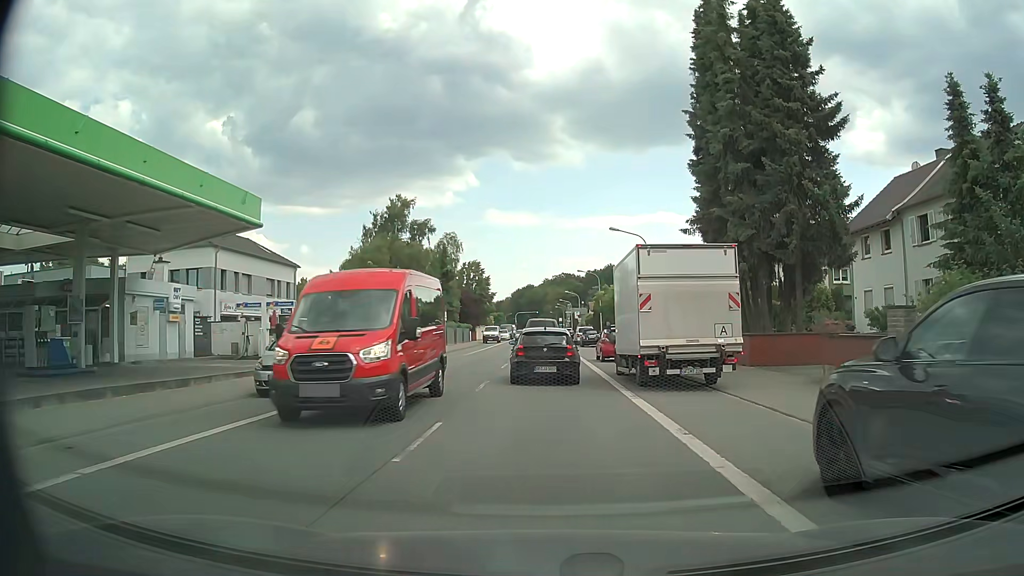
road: primary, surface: asphalt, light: Day
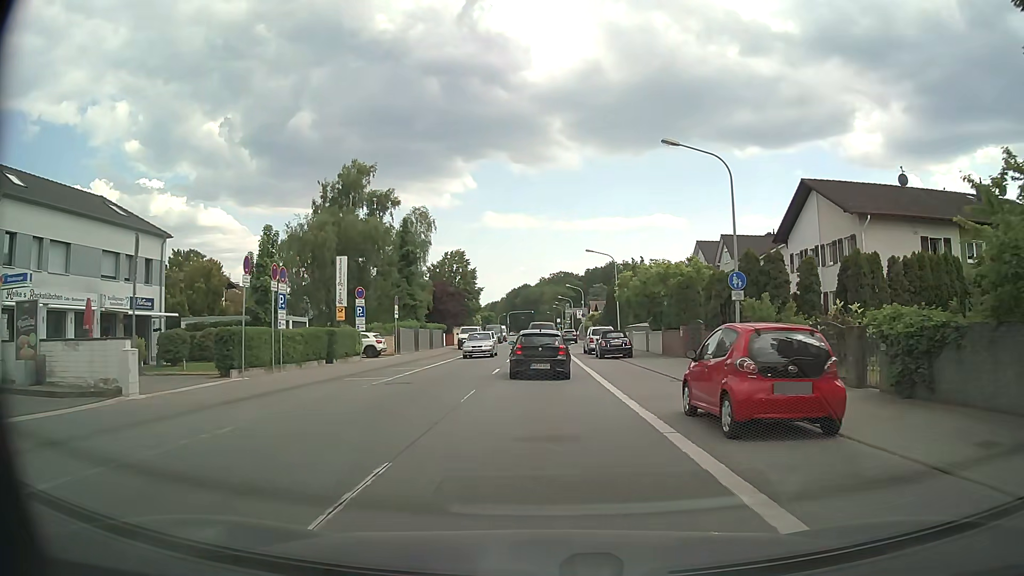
(0.0, +20.4) m; 0°
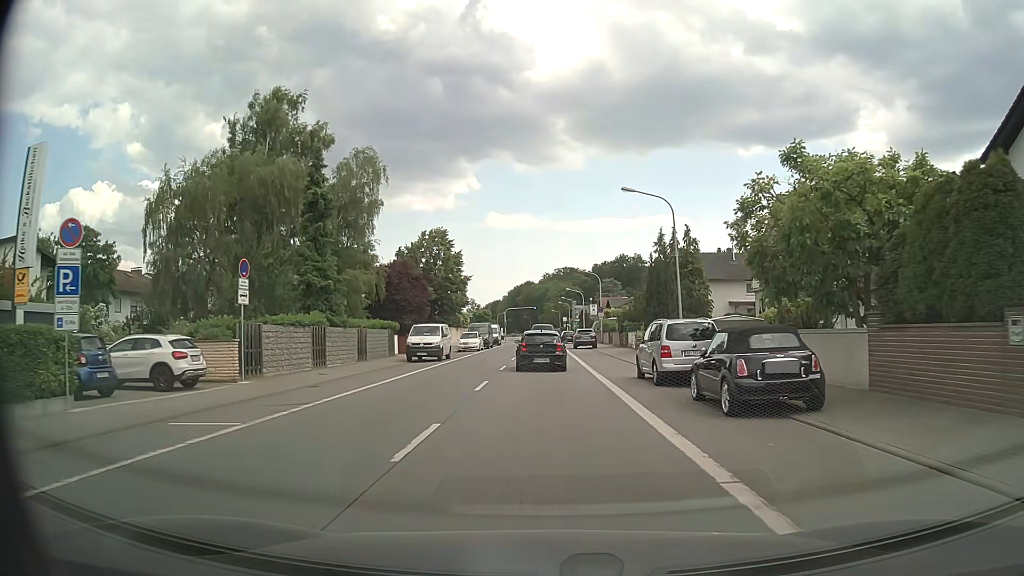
(0.0, +23.7) m; 0°
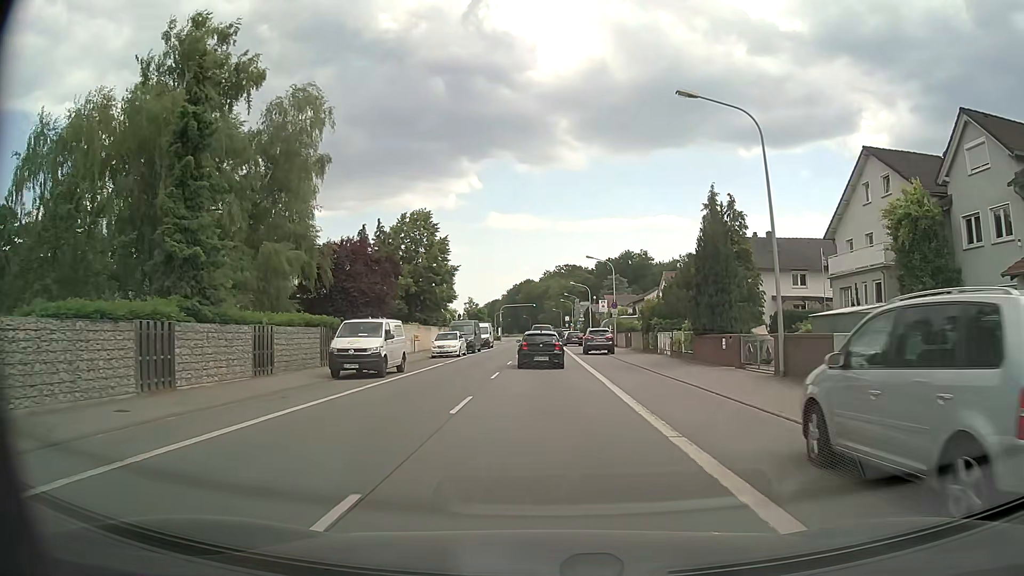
(0.0, +13.2) m; 0°
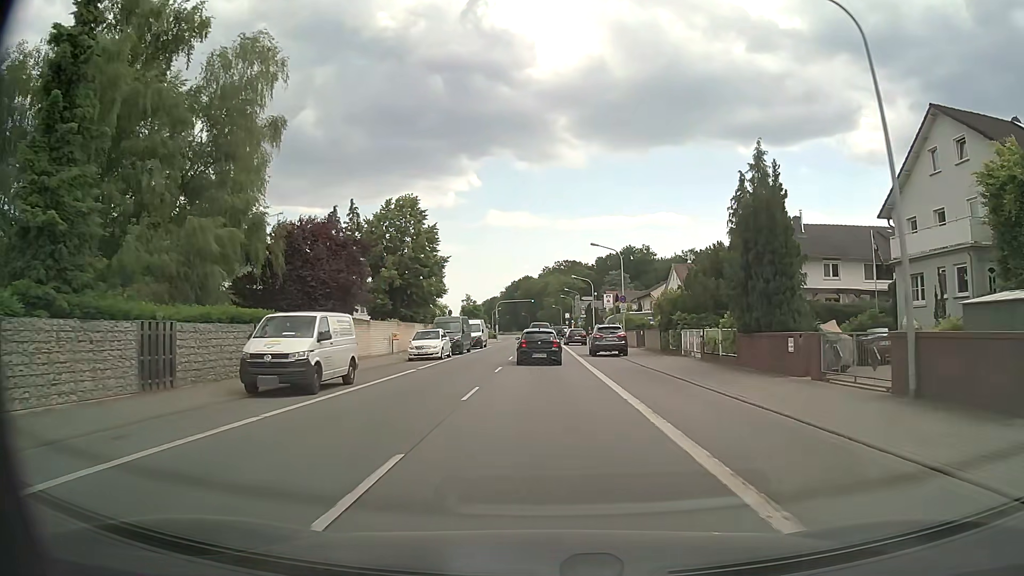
(0.0, +6.9) m; 0°
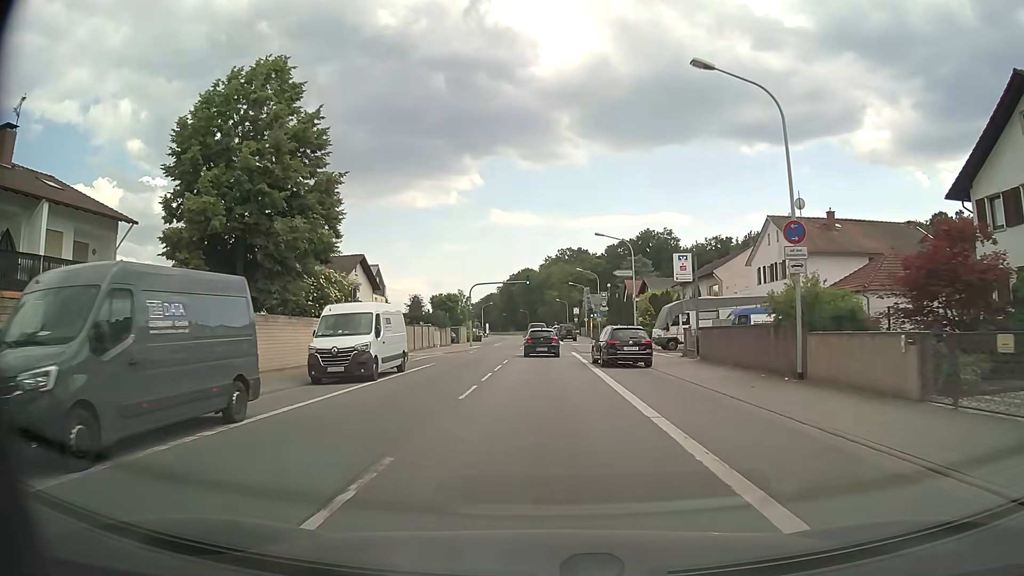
(+0.1, +35.5) m; 0°
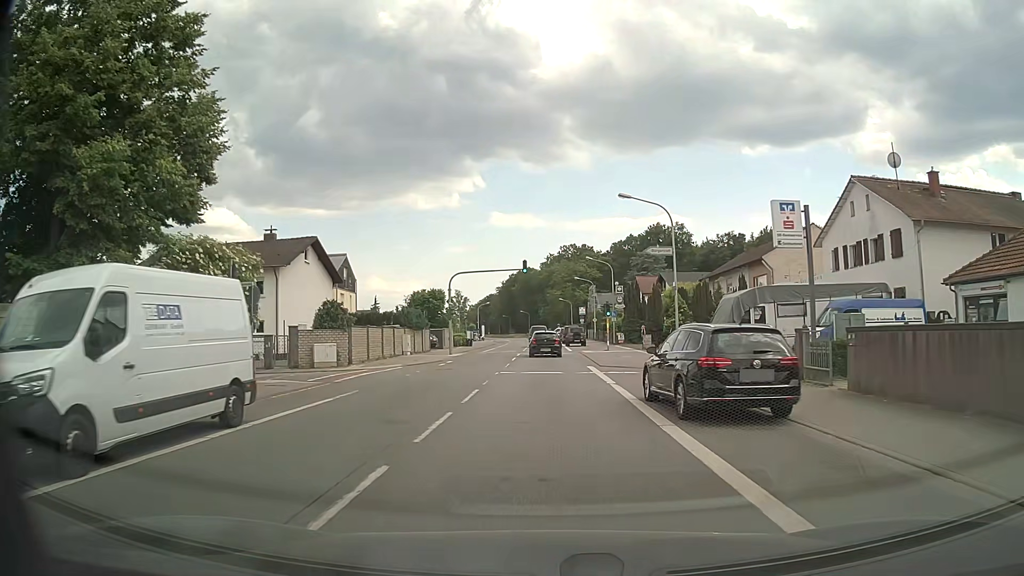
(0.0, +13.7) m; 0°
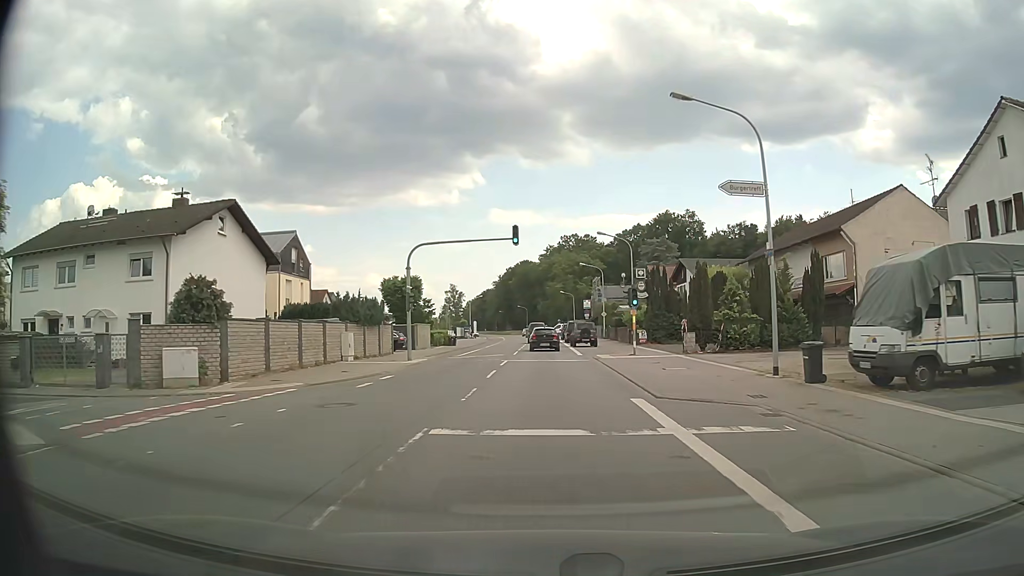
(0.0, +13.7) m; 0°
(0, +10) (0, +20) (0, +30) (0, +40) (0, +50) (0, +60) (-1, +70) (-1, +80) (-1, +90) (-2, +100) m
